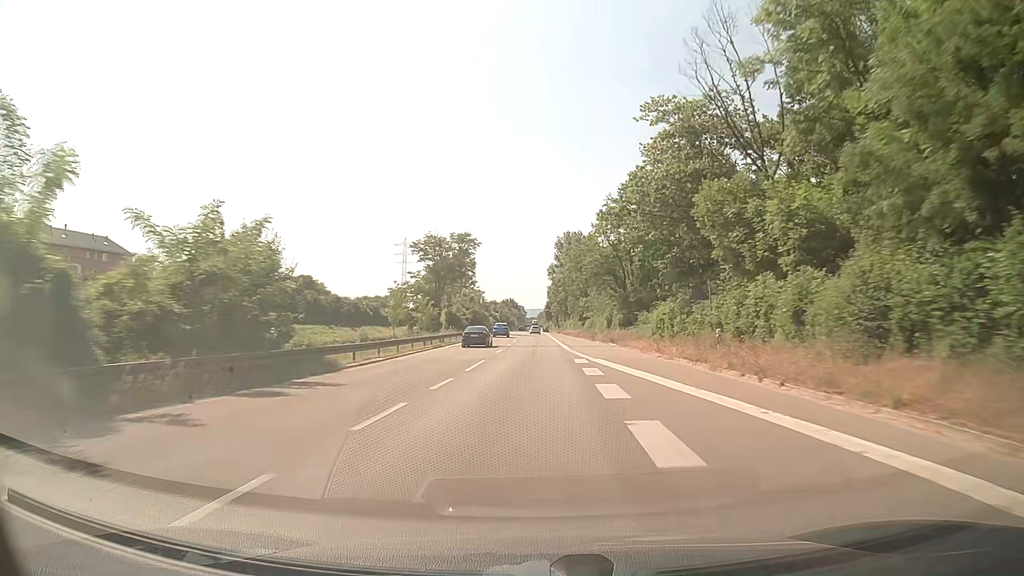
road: trunk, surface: asphalt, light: Day
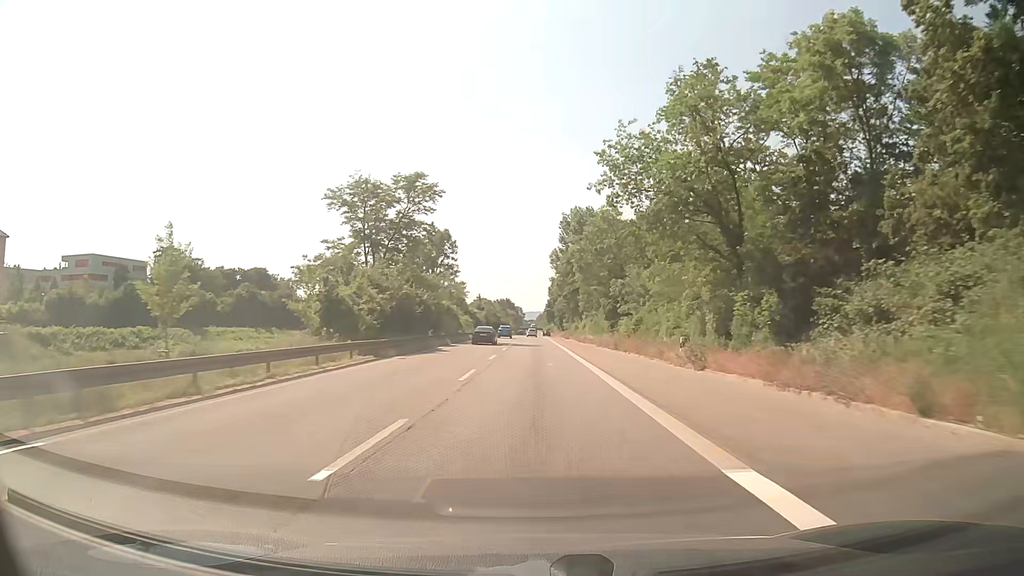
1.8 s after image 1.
(0.0, +40.9) m; 0°
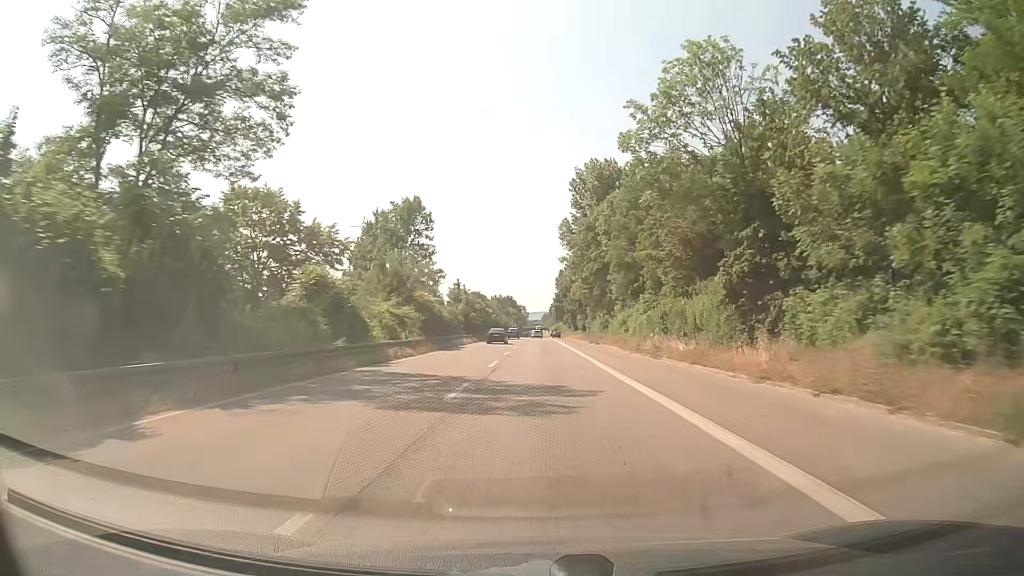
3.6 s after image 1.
(-0.2, +39.3) m; 0°
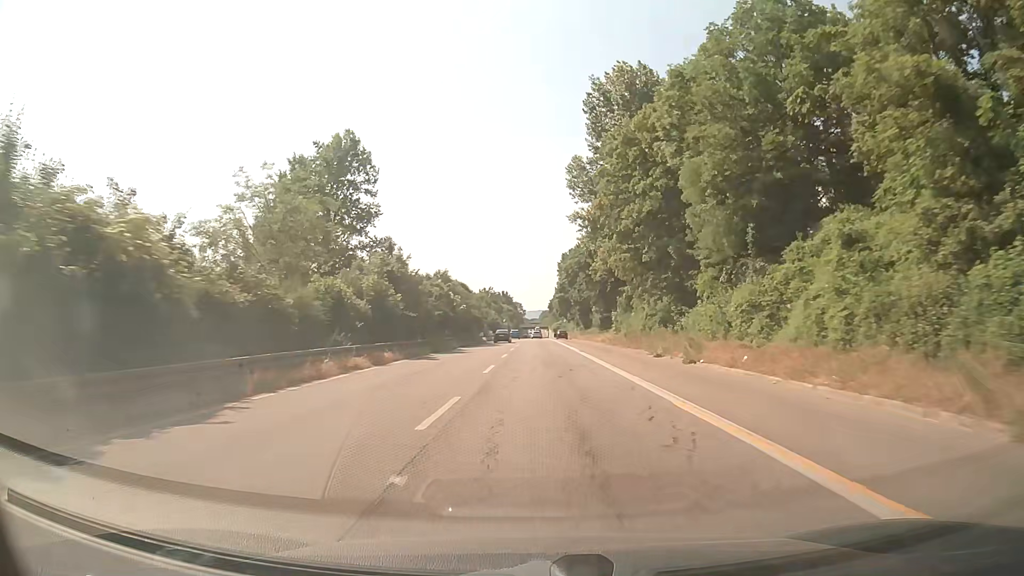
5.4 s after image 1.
(0.0, +37.6) m; 0°
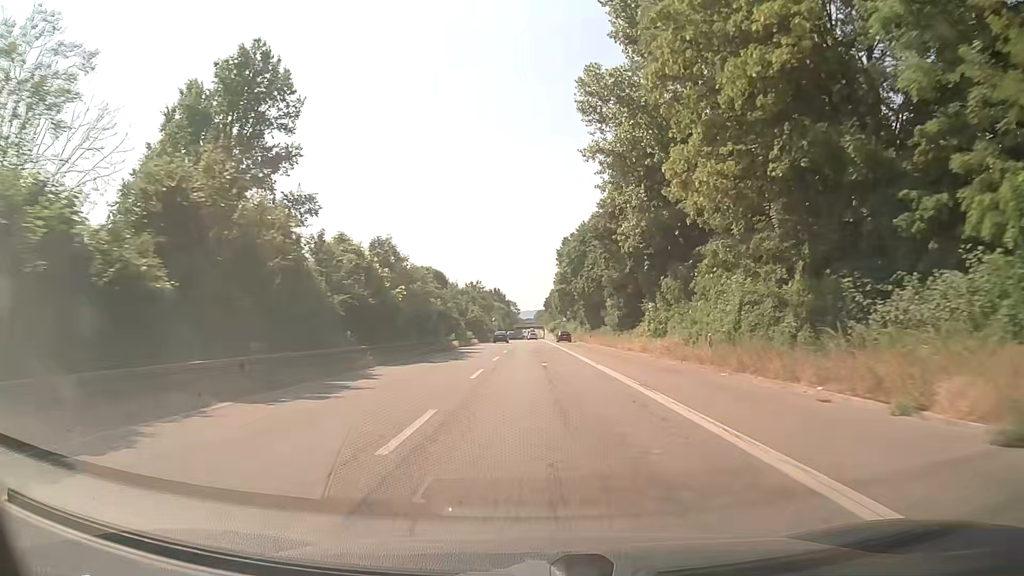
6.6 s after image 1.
(+0.1, +24.5) m; +1°
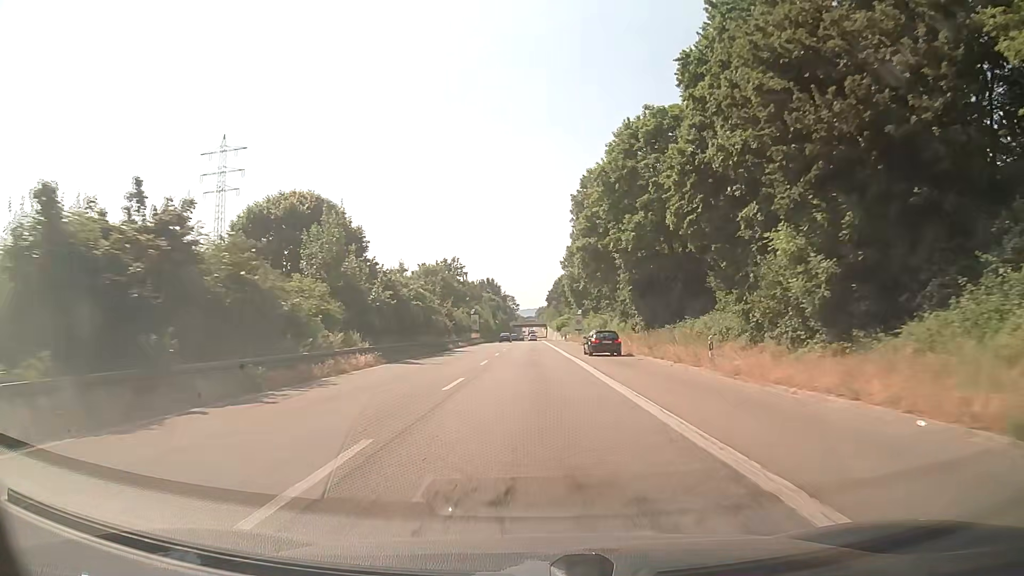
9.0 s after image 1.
(0.0, +49.0) m; 0°
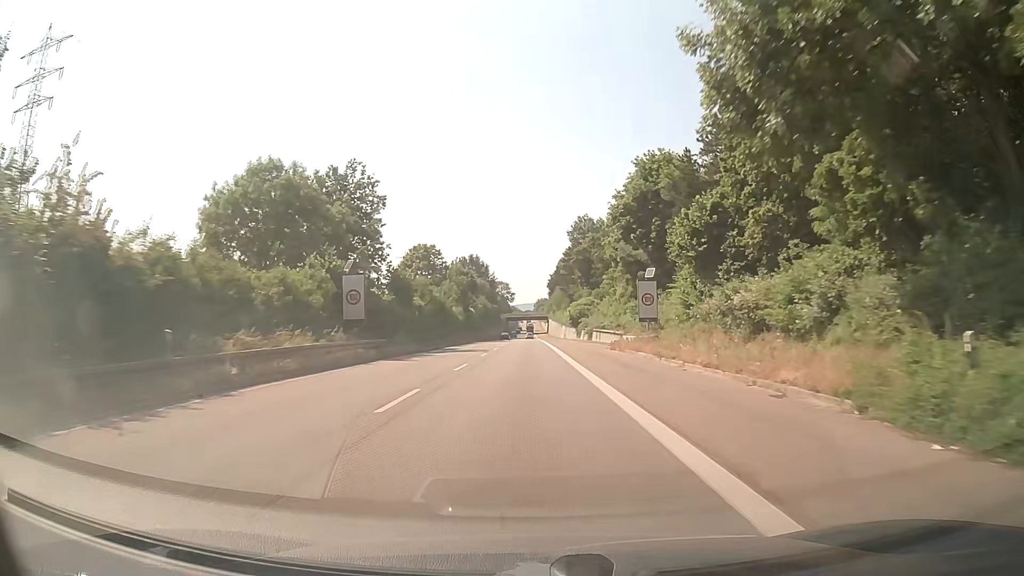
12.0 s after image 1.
(+0.1, +62.4) m; 0°
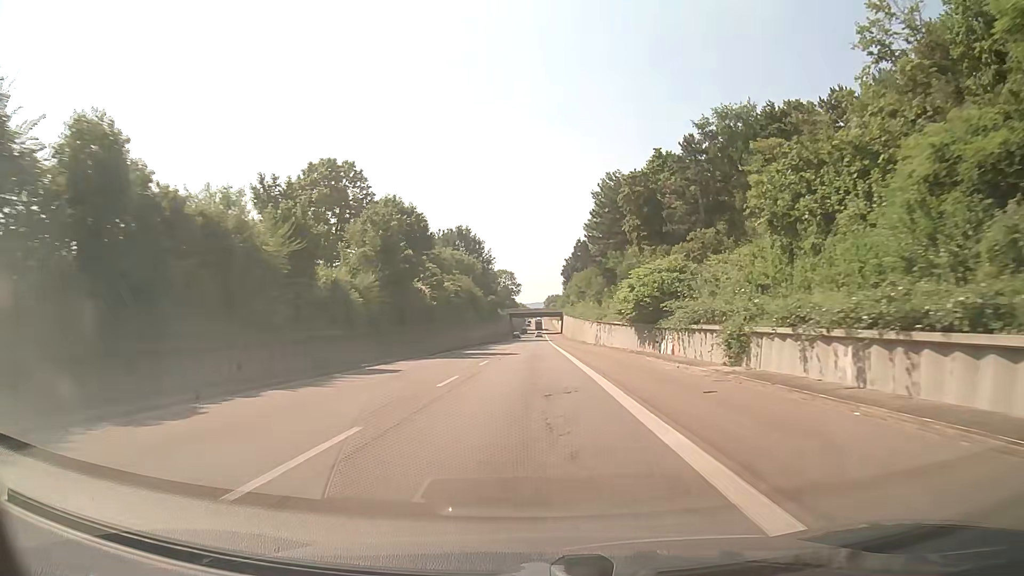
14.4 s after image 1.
(-0.2, +51.5) m; -1°
(0, +10) (0, +20) (0, +30) (0, +40) (0, +50) (0, +60) (0, +70) (0, +80) (0, +90) (0, +100) m
